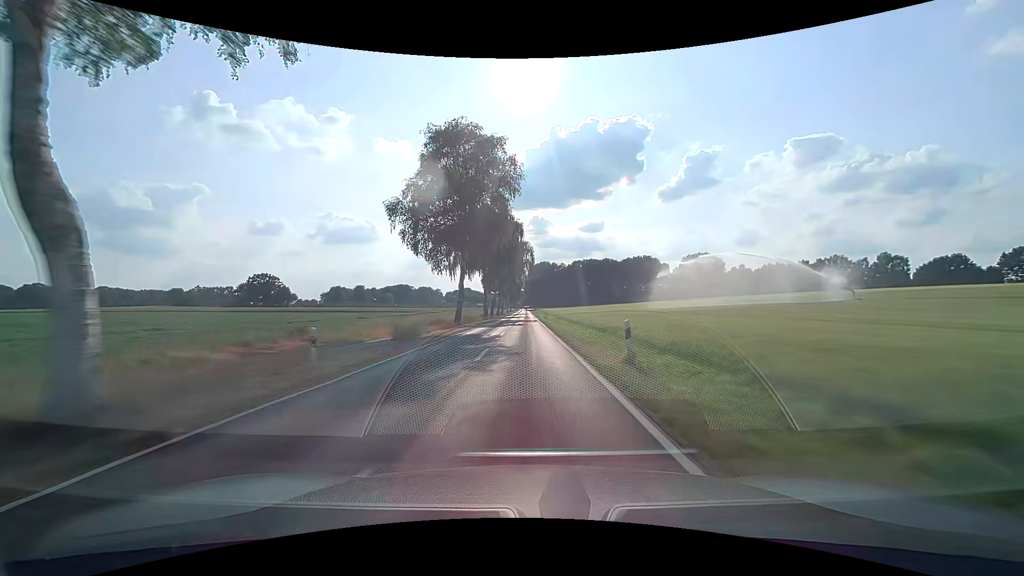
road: tertiary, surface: asphalt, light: Day
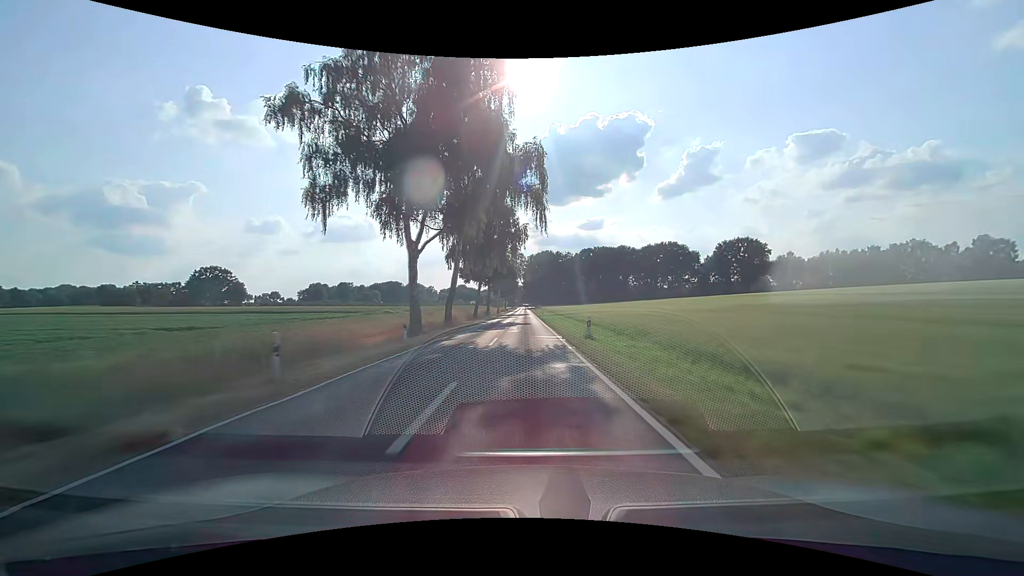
(0.0, +45.9) m; 0°
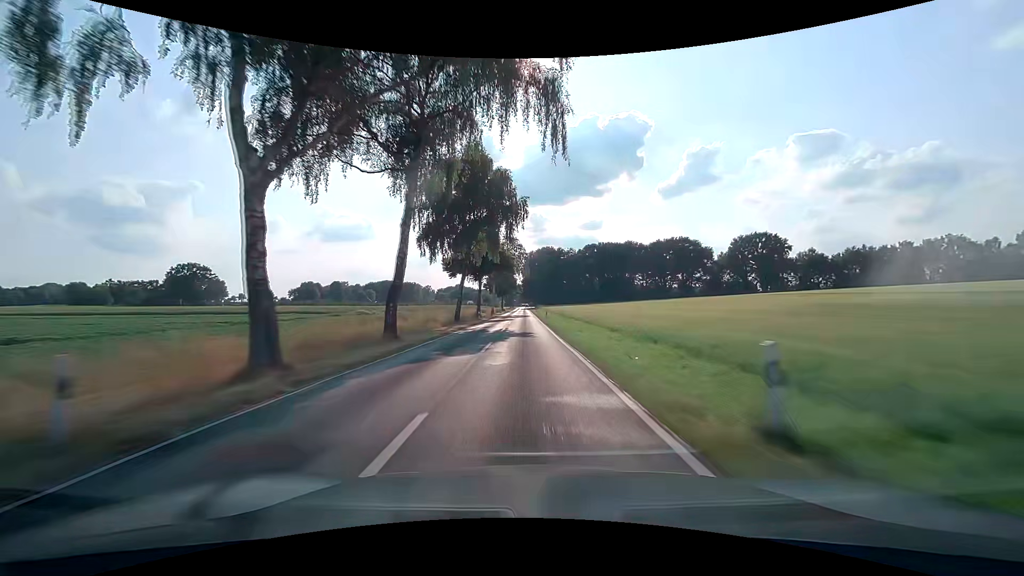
(0.0, +15.4) m; 0°
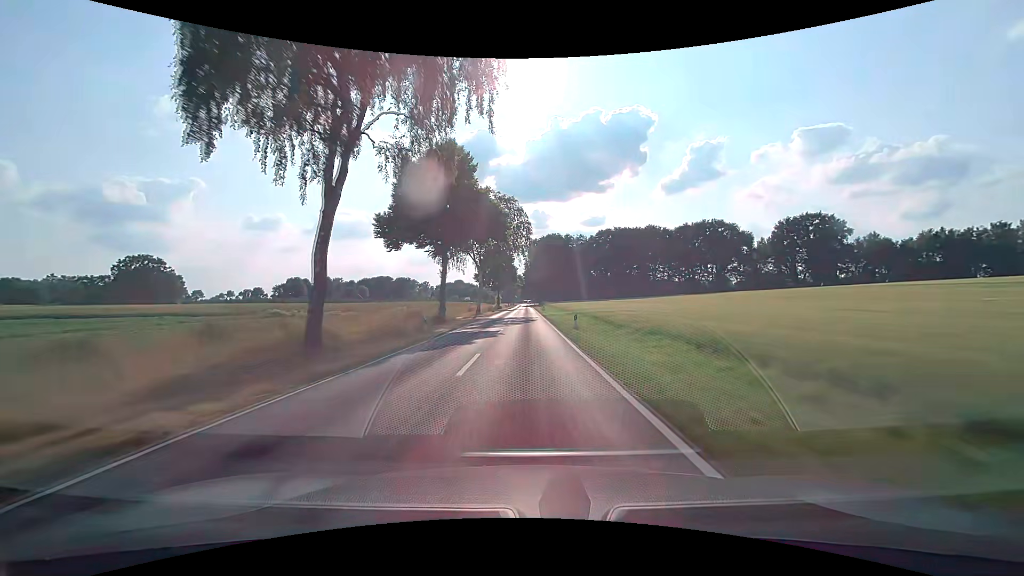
(0.0, +30.7) m; 0°
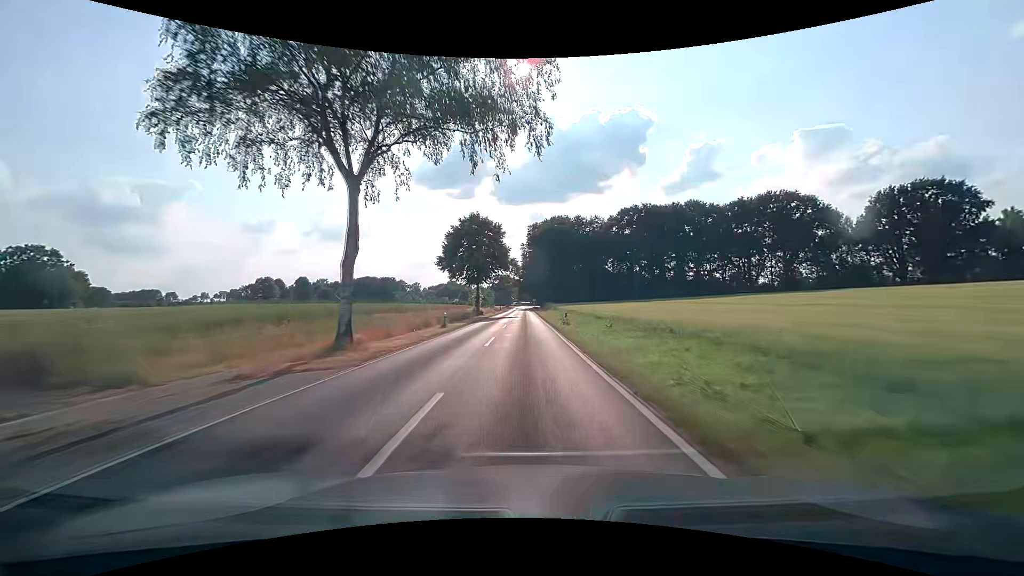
(+0.1, +43.5) m; +1°
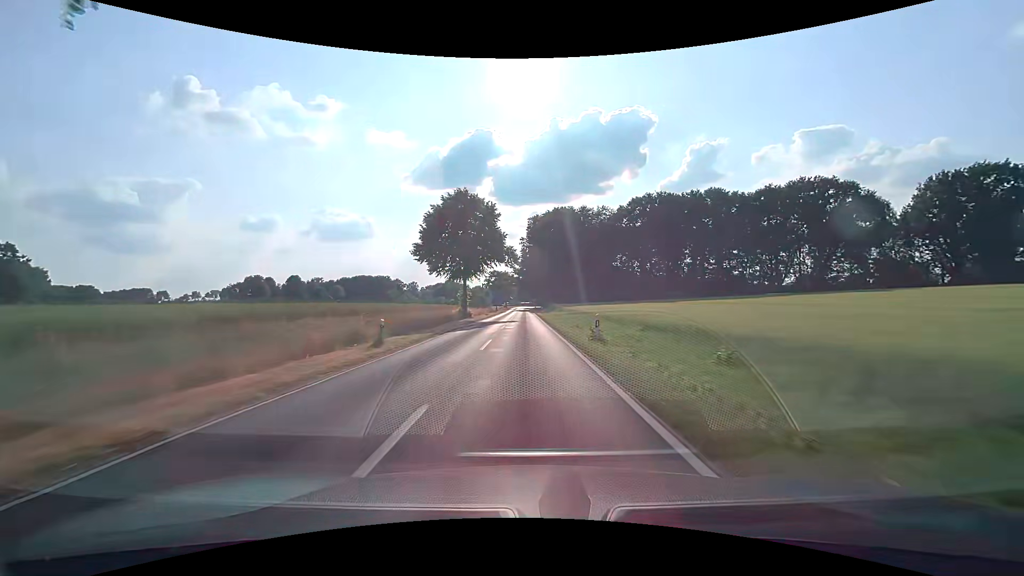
(-0.1, +13.7) m; 0°
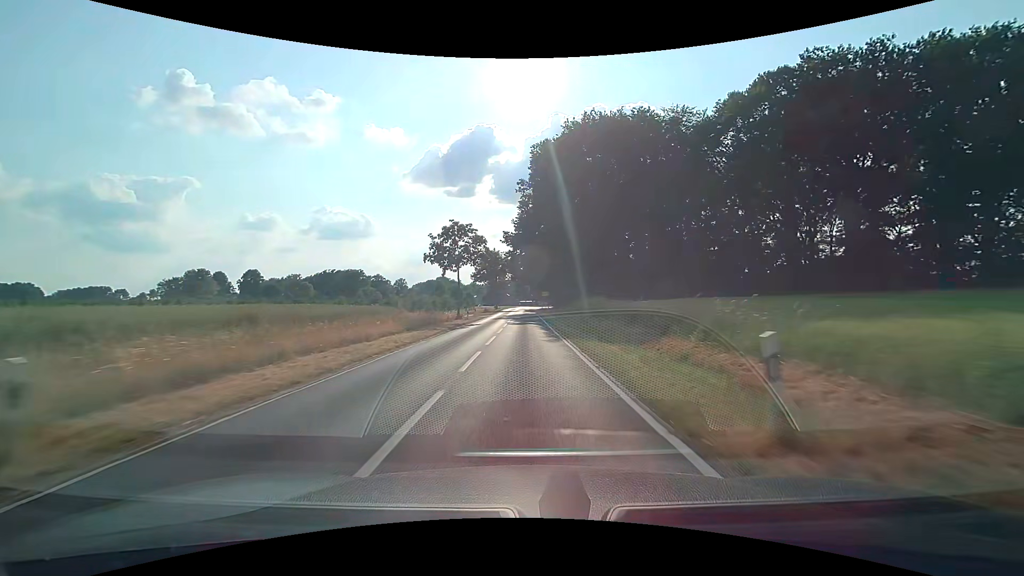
(-0.1, +62.4) m; 0°
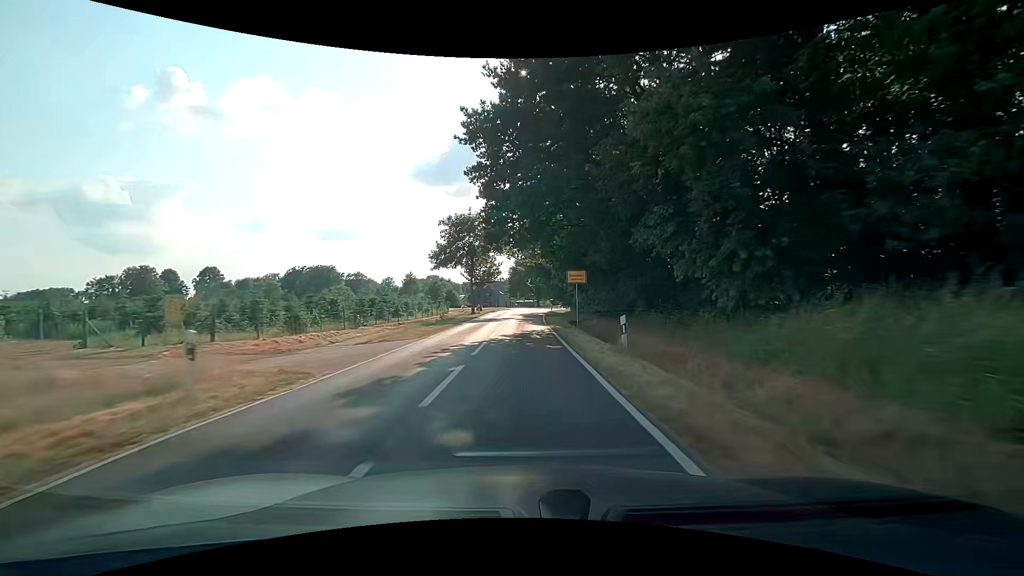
(+0.1, +42.0) m; 0°
(0, +10) (0, +20) (0, +30) (0, +40) (0, +50) (0, +60) (+1, +70) (+1, +80) (+2, +90) (+4, +100) m
